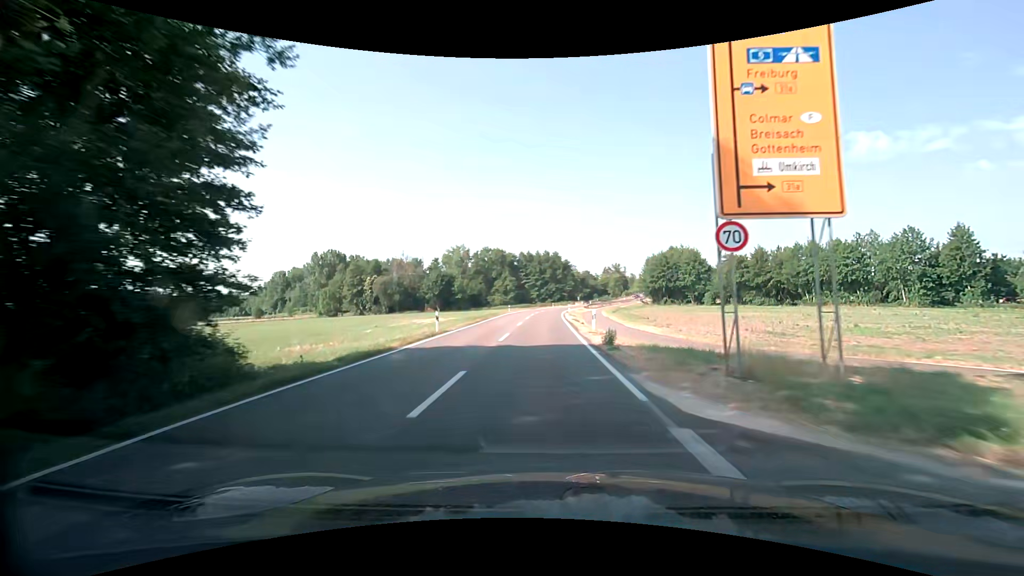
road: secondary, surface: asphalt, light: Day
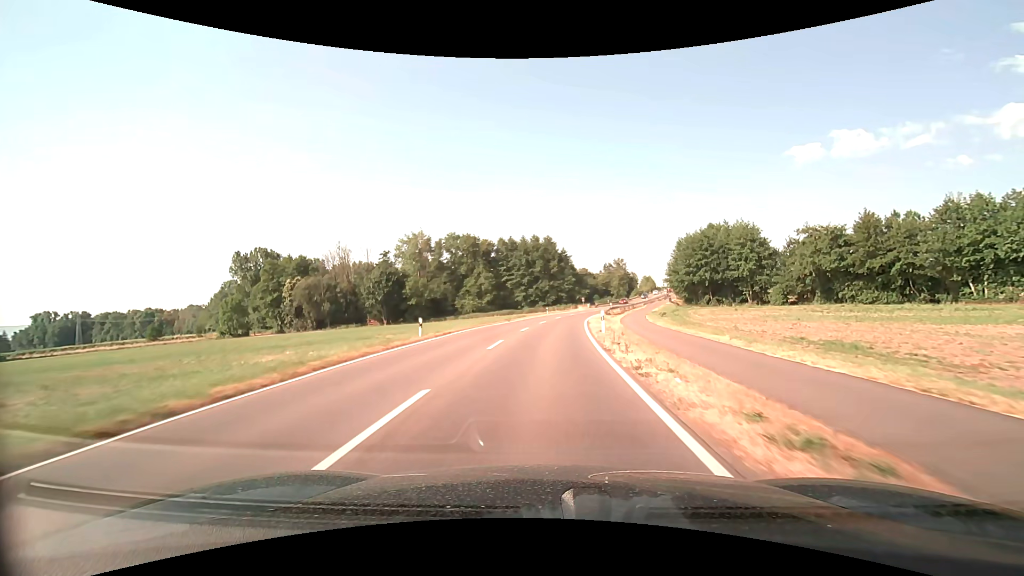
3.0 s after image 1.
(+0.2, +50.1) m; +1°
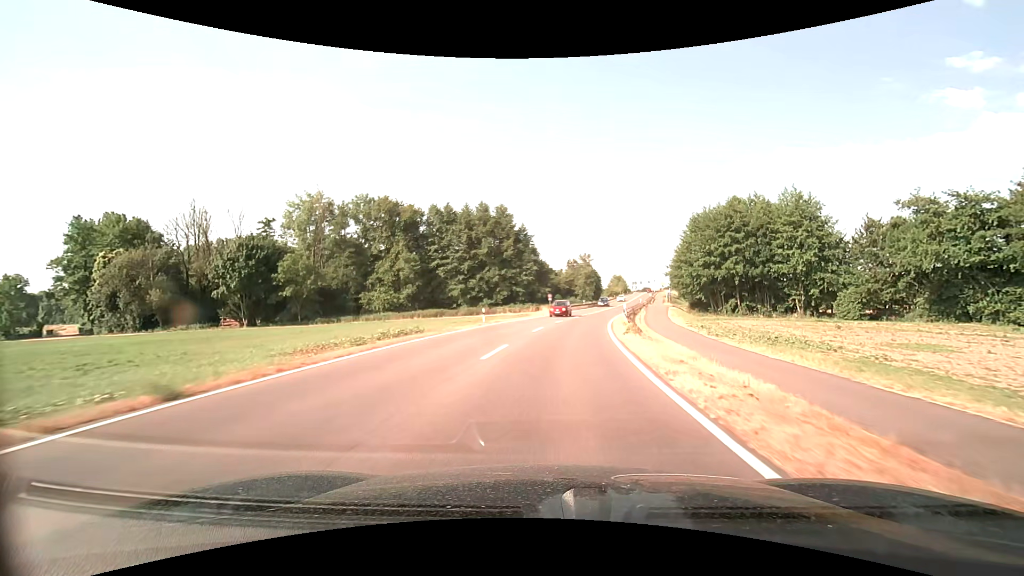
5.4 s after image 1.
(+1.4, +40.1) m; +5°
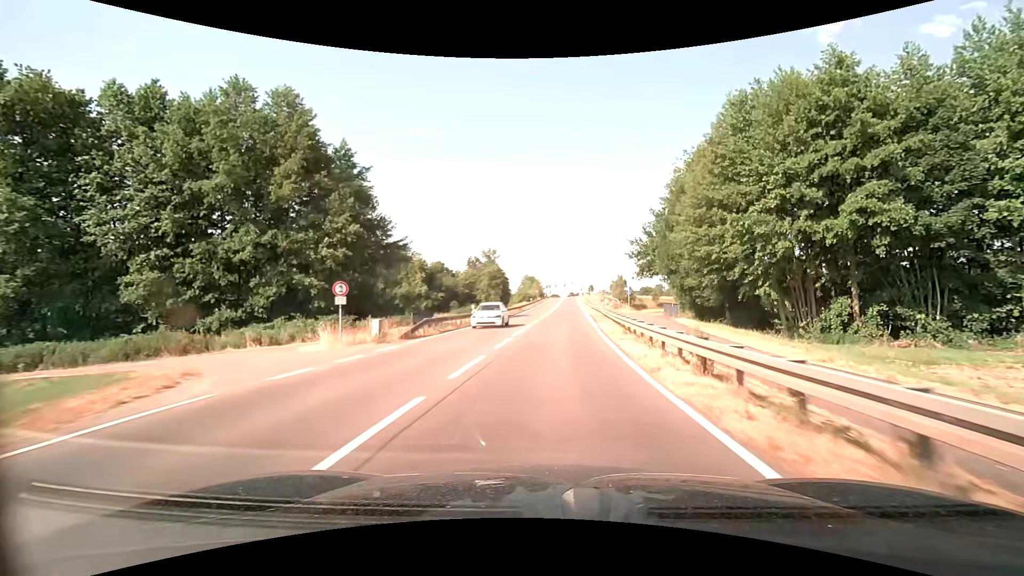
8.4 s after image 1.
(+5.2, +49.8) m; +11°
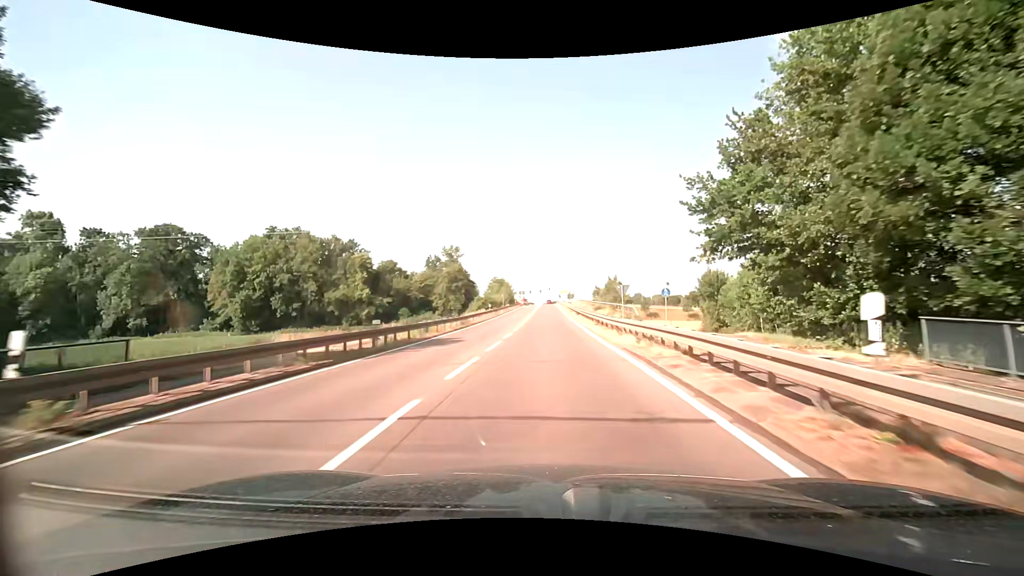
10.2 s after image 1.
(+0.8, +30.0) m; +2°
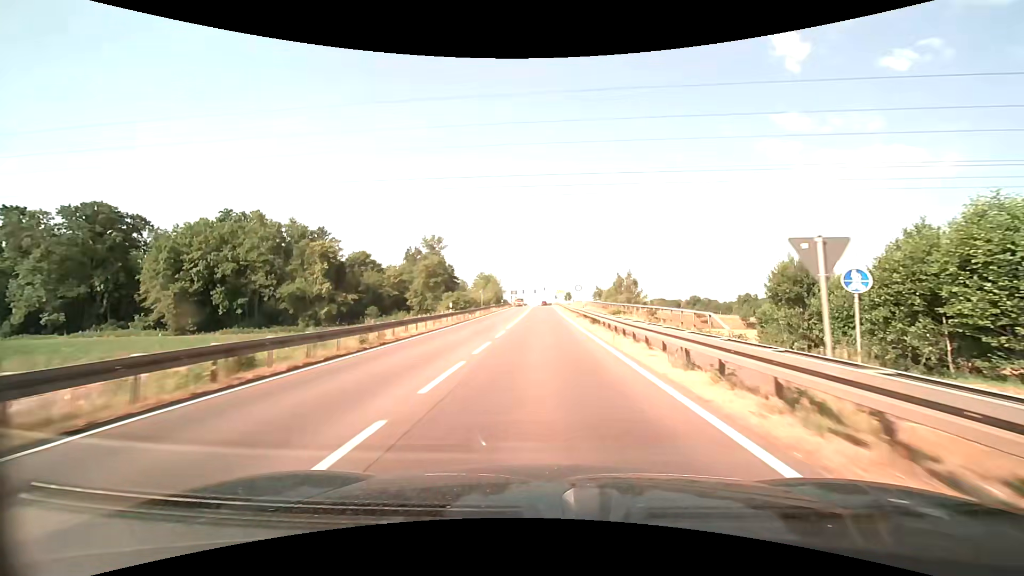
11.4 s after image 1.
(+0.2, +19.9) m; +1°
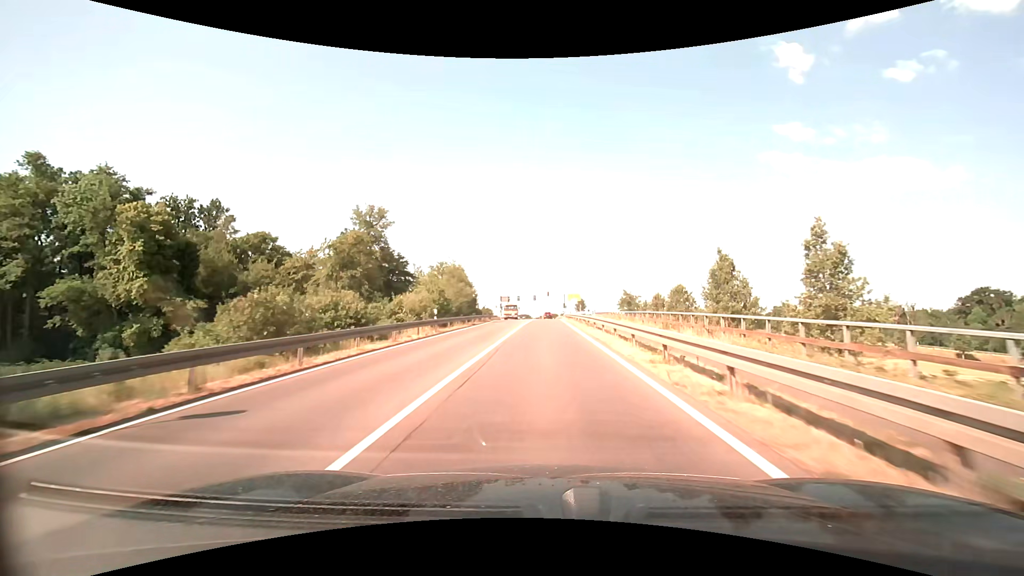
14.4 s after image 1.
(-0.1, +49.5) m; 0°
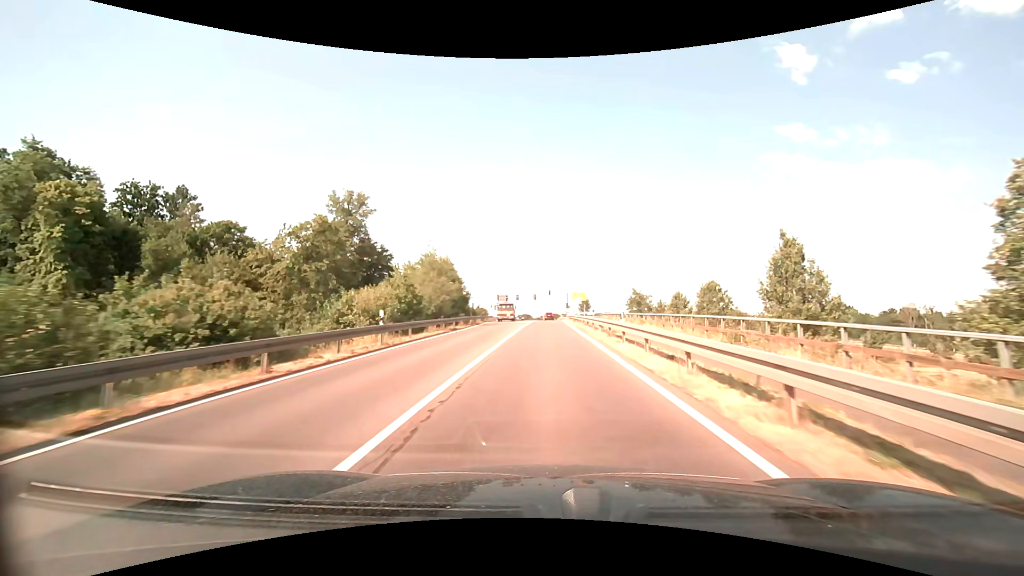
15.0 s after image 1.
(0.0, +9.7) m; 0°
(0, +10) (0, +20) (0, +30) (0, +40) (0, +50) (0, +60) (+1, +70) (+1, +80) (+1, +90) (+1, +100) m
